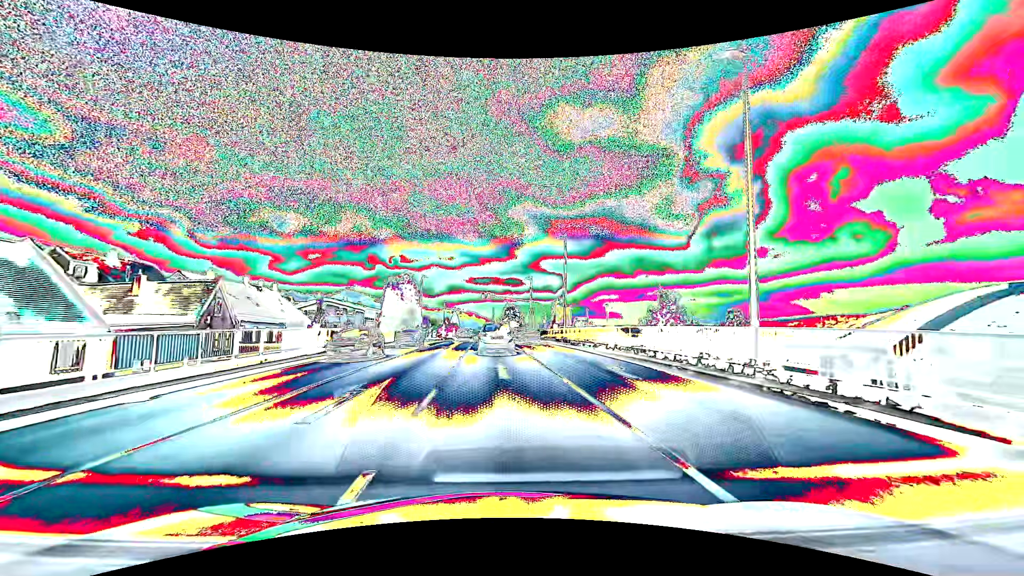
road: primary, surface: asphalt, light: Day
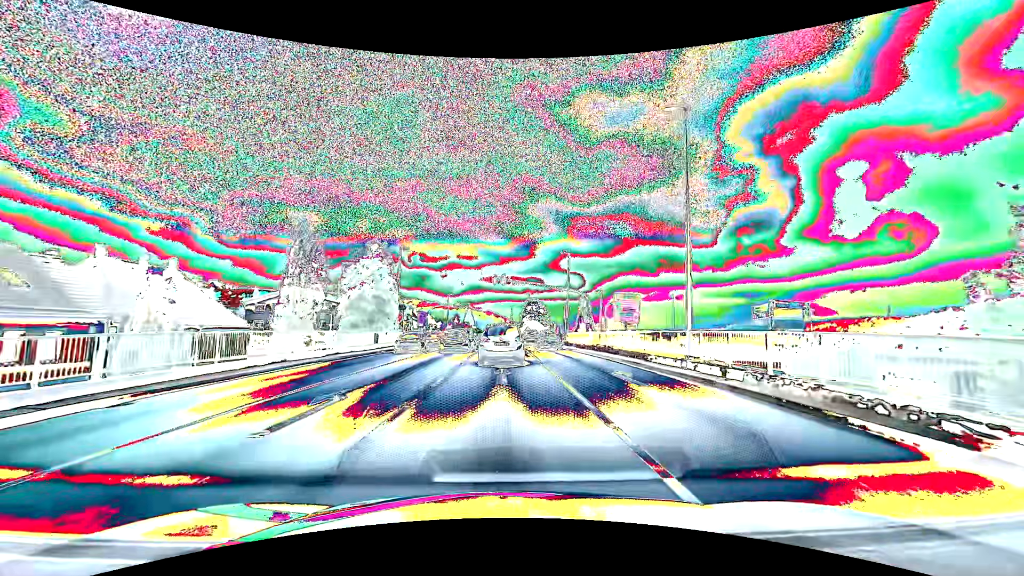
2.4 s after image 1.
(-0.5, +25.6) m; -2°
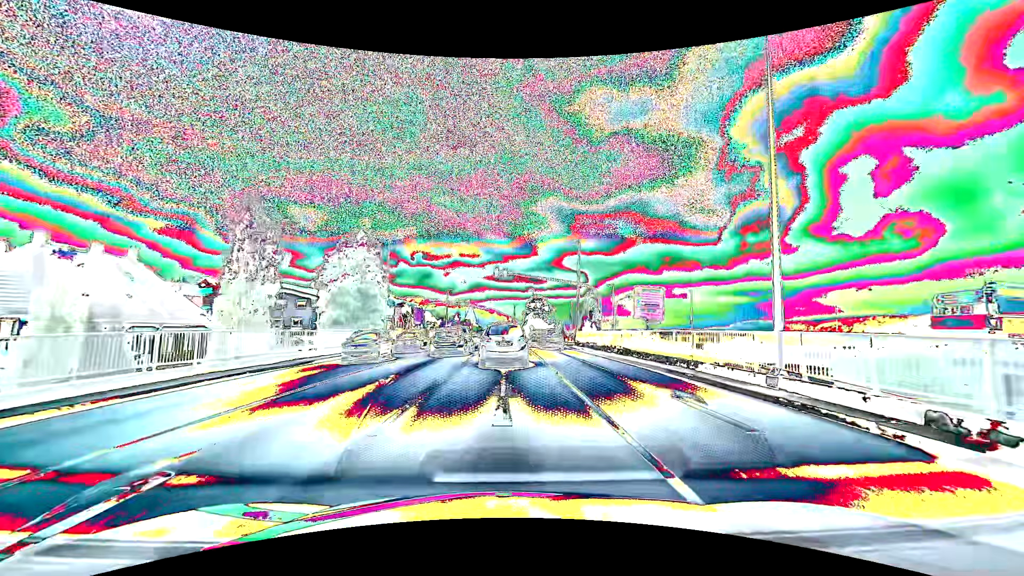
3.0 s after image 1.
(0.0, +5.2) m; 0°
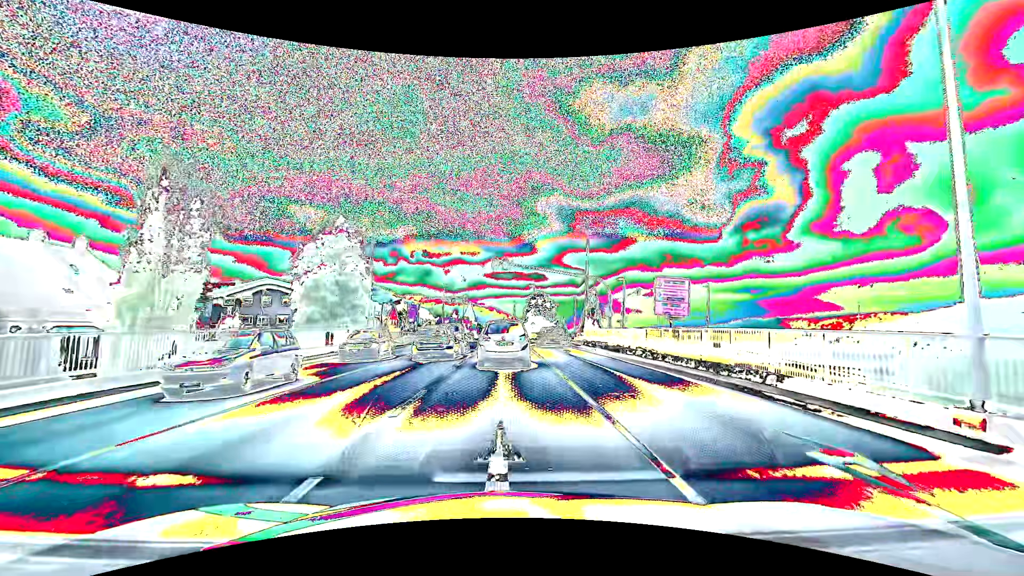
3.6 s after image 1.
(0.0, +4.7) m; 0°
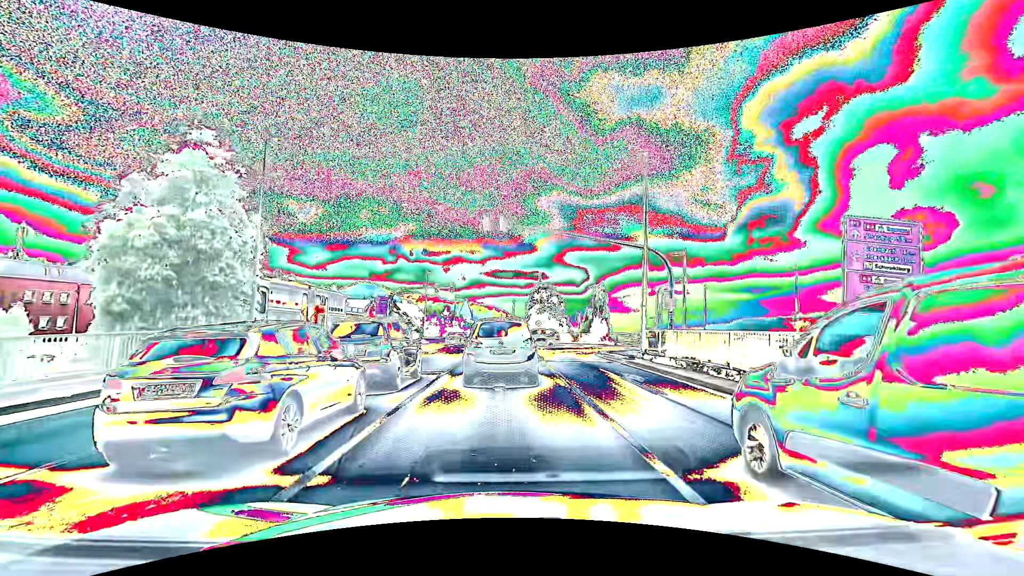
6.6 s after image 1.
(-0.1, +15.9) m; 0°
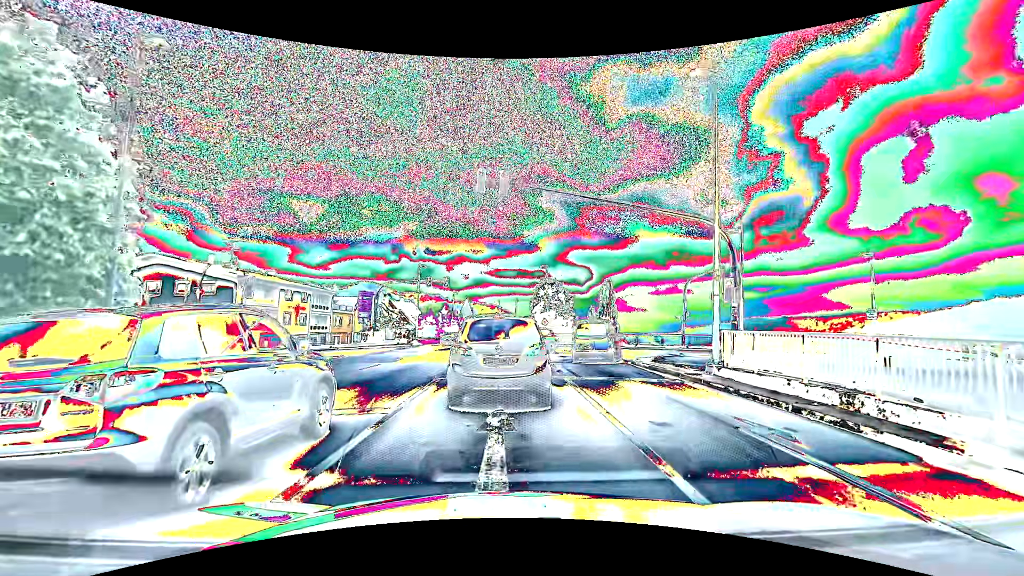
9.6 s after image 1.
(0.0, +7.0) m; +1°
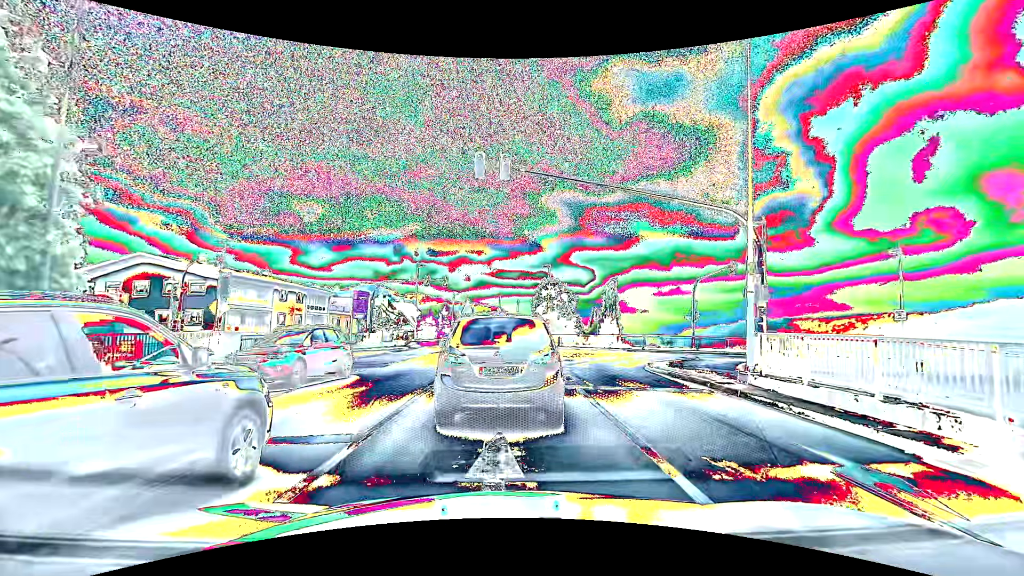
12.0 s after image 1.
(0.0, +1.9) m; 0°
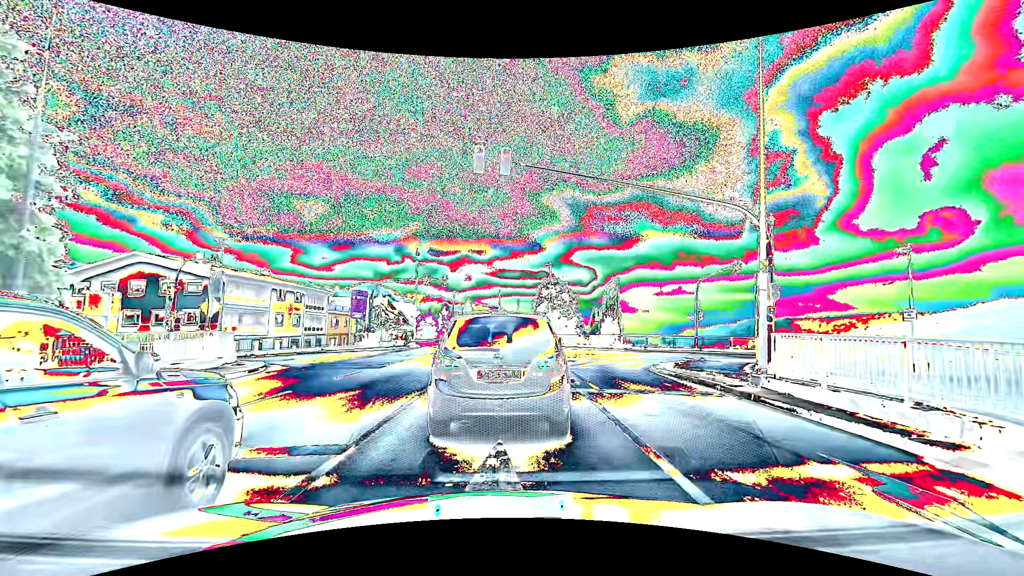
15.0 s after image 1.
(0.0, +0.6) m; 0°
